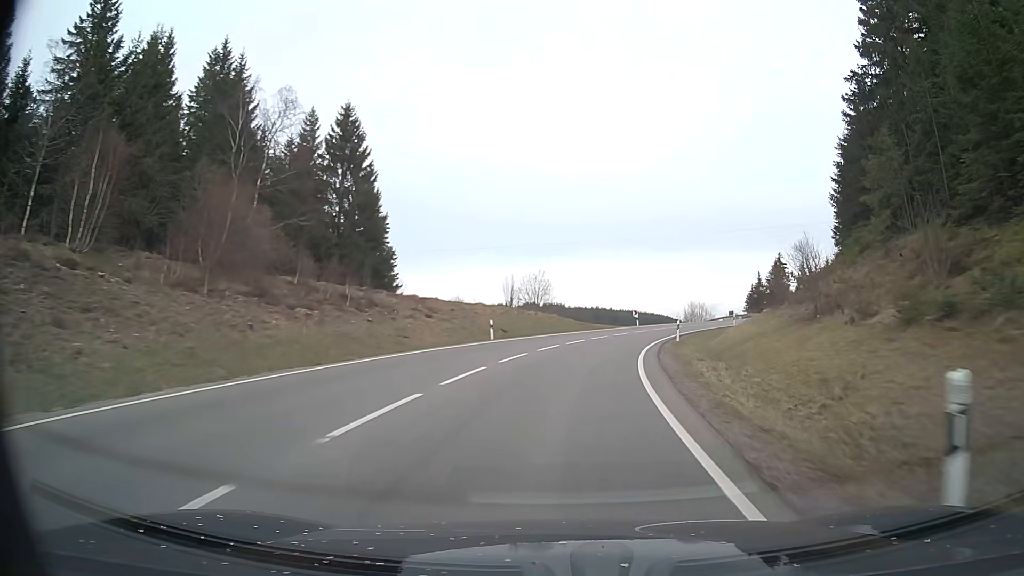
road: primary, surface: asphalt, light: Day
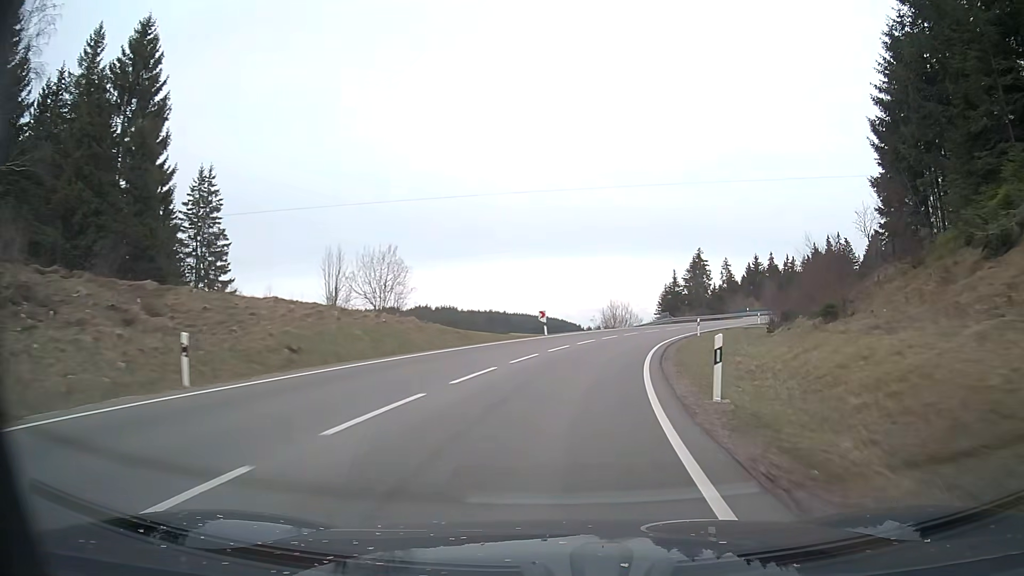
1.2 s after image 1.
(+1.8, +23.1) m; +8°
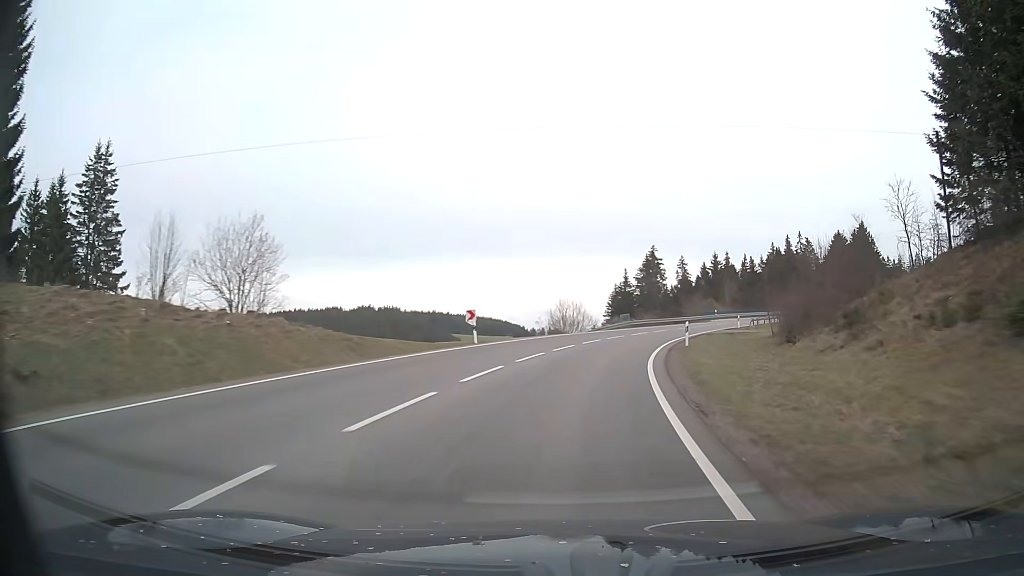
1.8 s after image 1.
(+0.5, +11.5) m; +5°
(0, +10) (+2, +20) (+4, +30) (+6, +39) (+10, +49) (+14, +58) (+19, +66) (+25, +74) (+31, +82) (+38, +90) m
